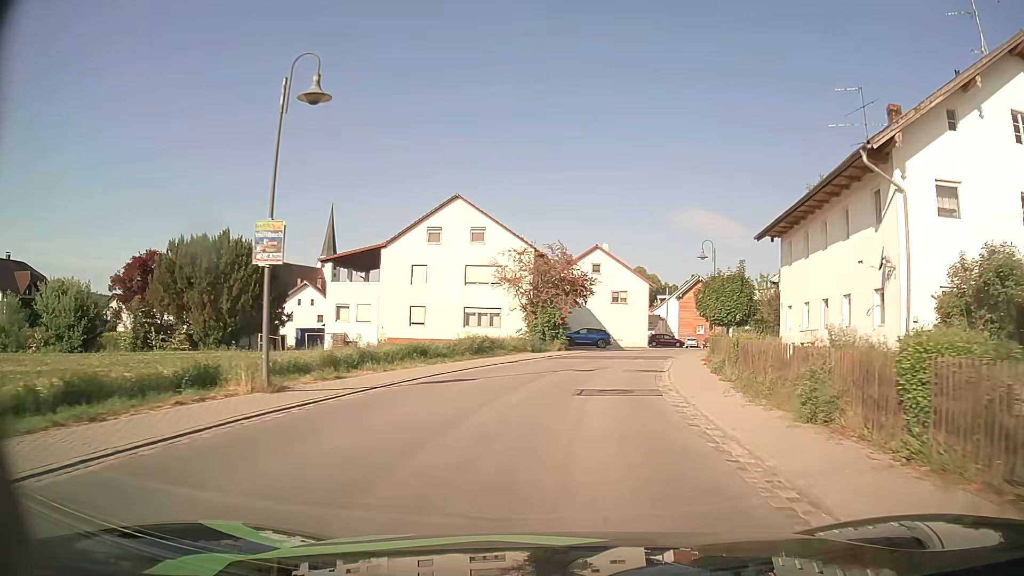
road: secondary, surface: asphalt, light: Day
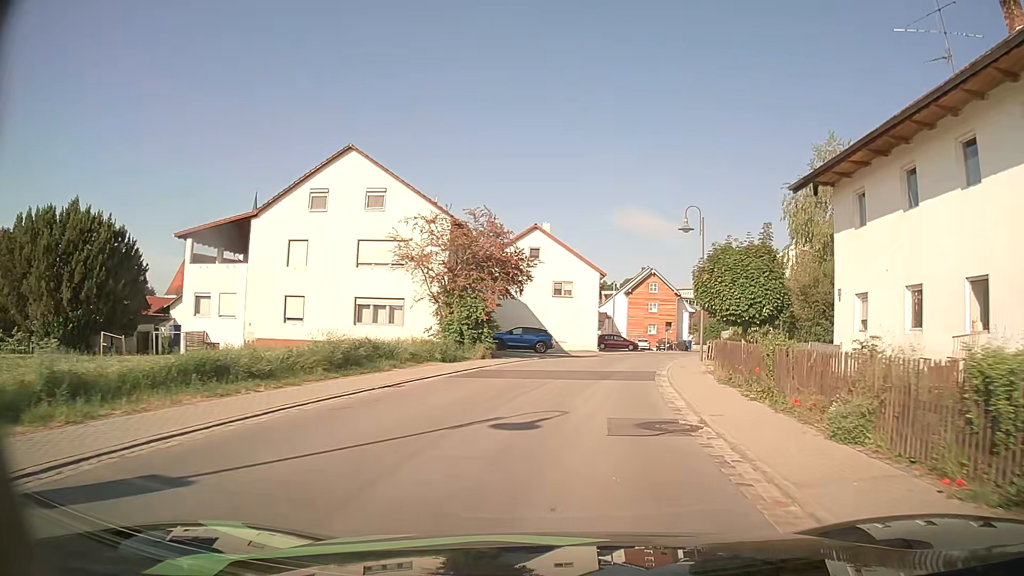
(+0.5, +12.4) m; +5°
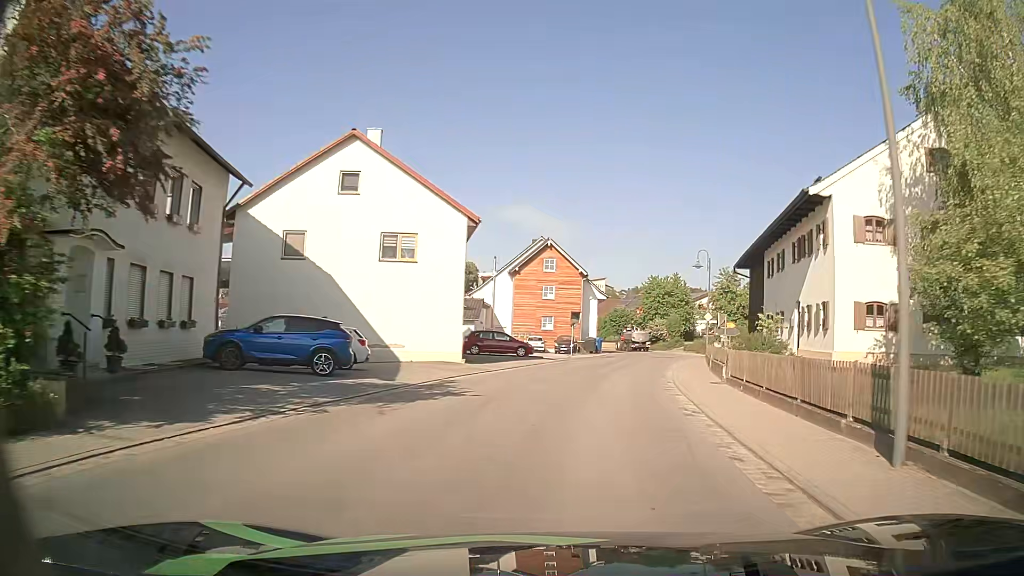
(+2.3, +24.4) m; +11°
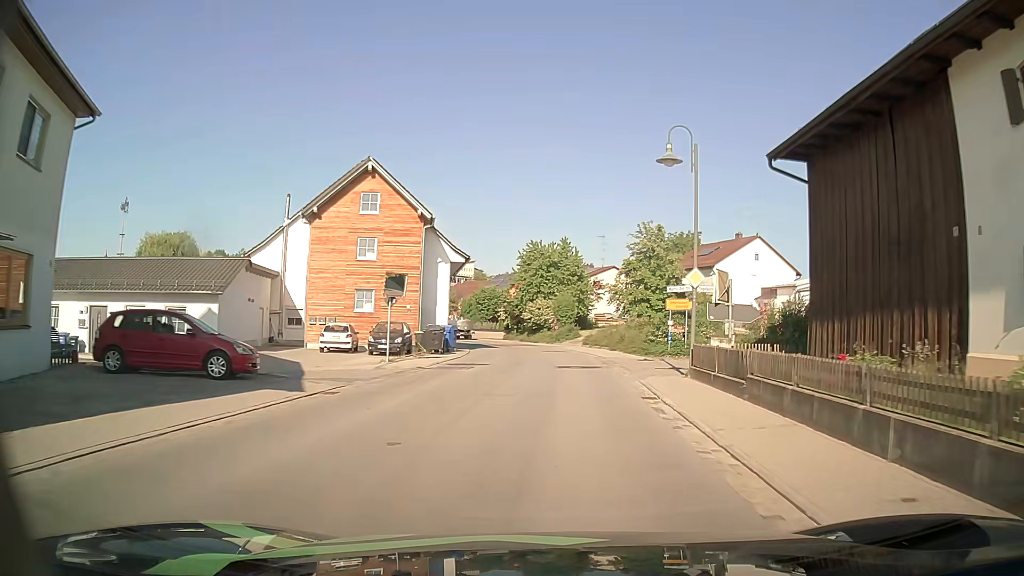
(+2.6, +25.5) m; +11°
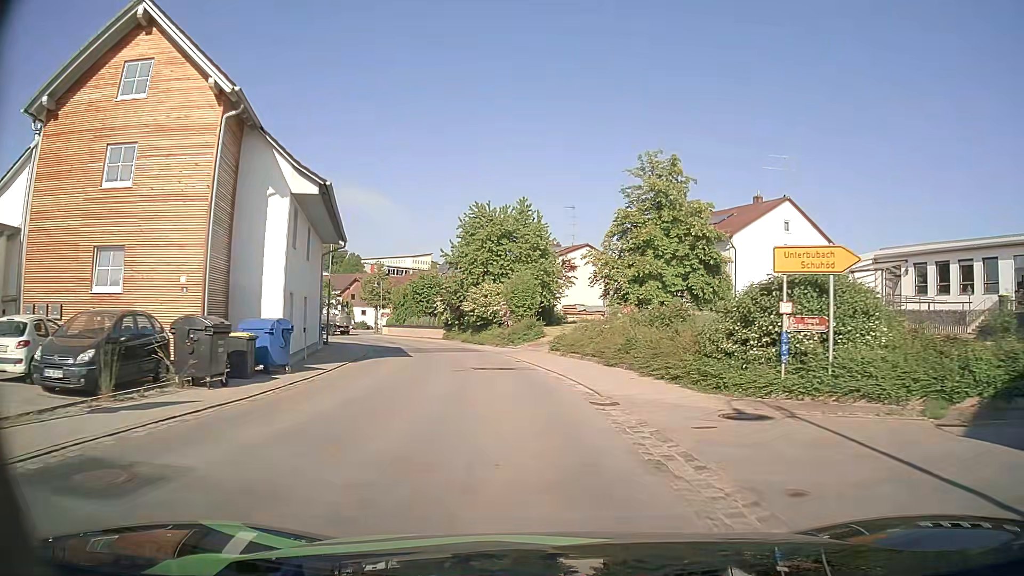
(+0.7, +20.2) m; +3°
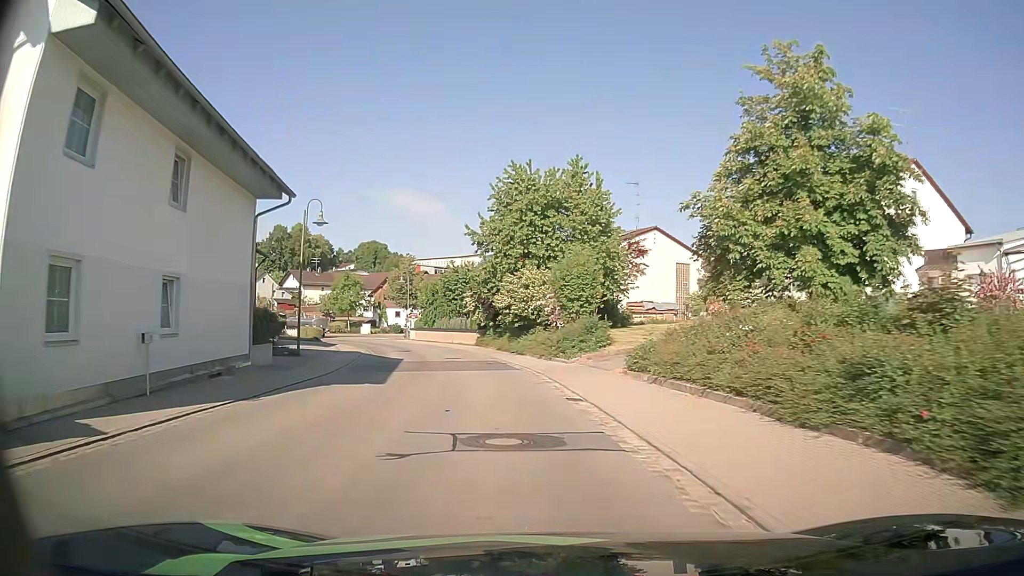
(-0.3, +13.3) m; -4°
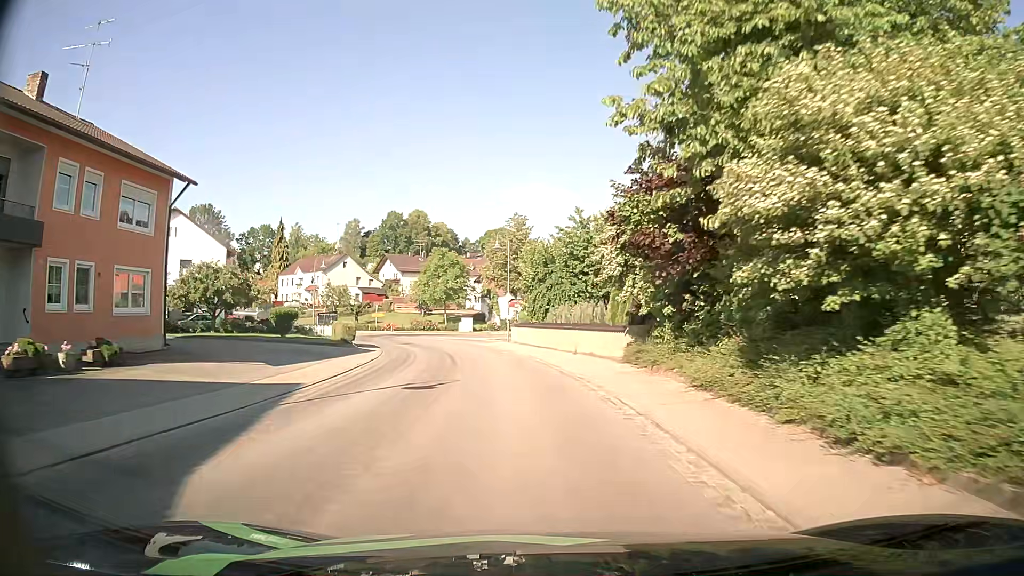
(-2.6, +27.2) m; -11°
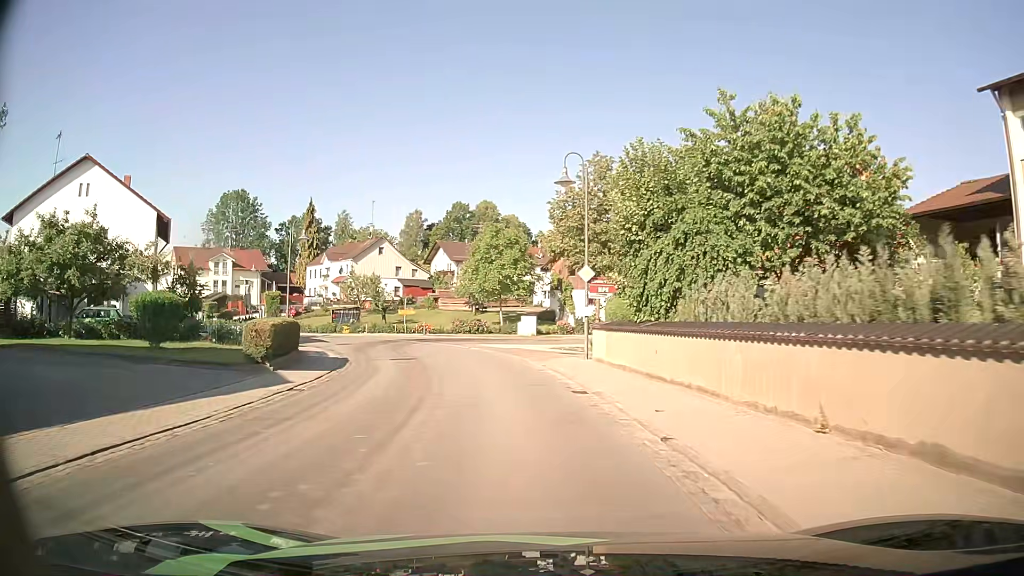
(-1.1, +20.0) m; -7°
(0, +10) (-2, +20) (-4, +30) (-7, +39) (-13, +47) (-20, +54) (-28, +60) (-36, +66) (-44, +72) (-52, +78) m
